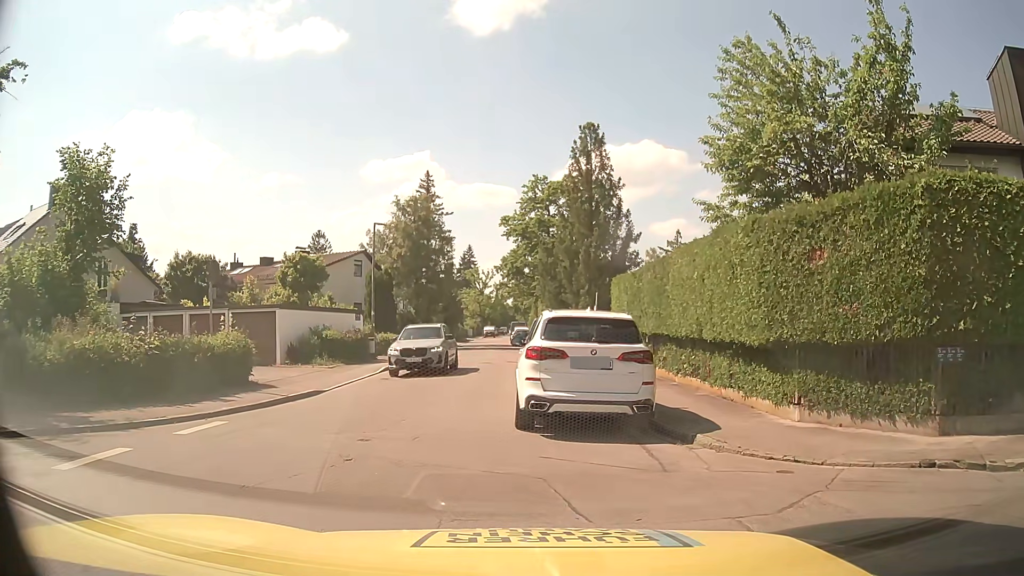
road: residential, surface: asphalt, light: Day
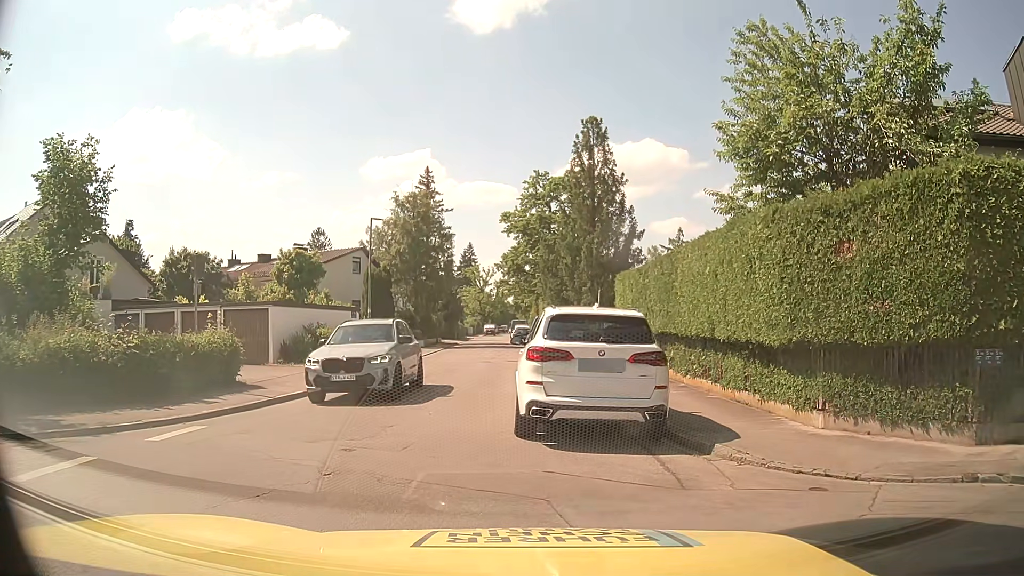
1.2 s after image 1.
(0.0, +0.9) m; 0°
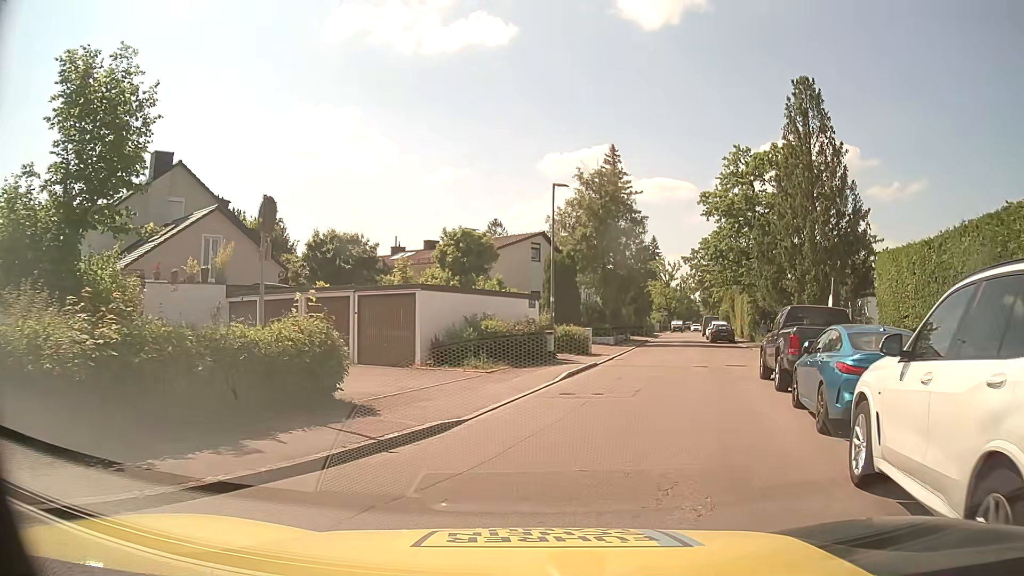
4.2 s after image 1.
(-1.1, +6.6) m; -17°
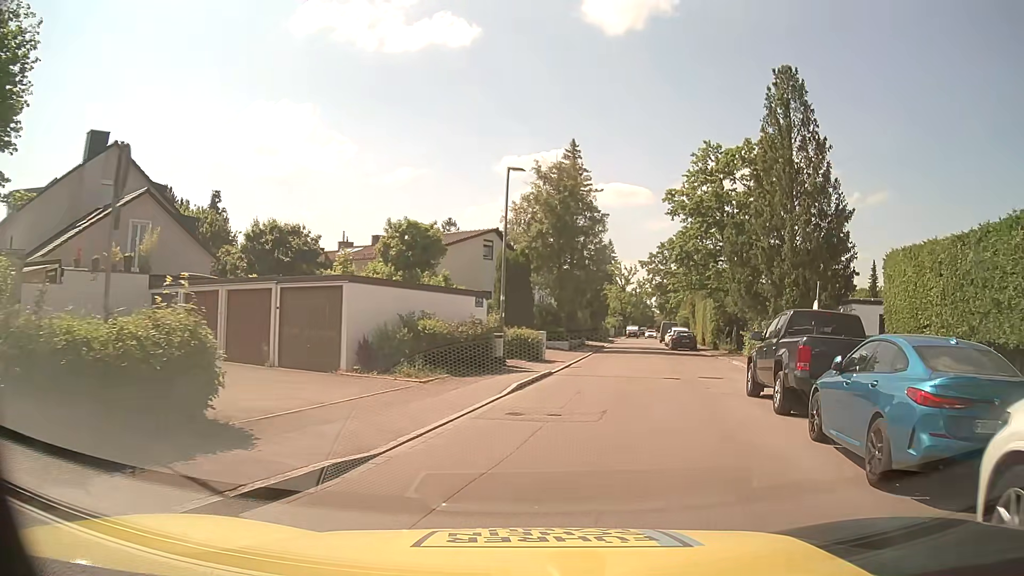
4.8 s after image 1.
(+0.1, +3.0) m; +5°
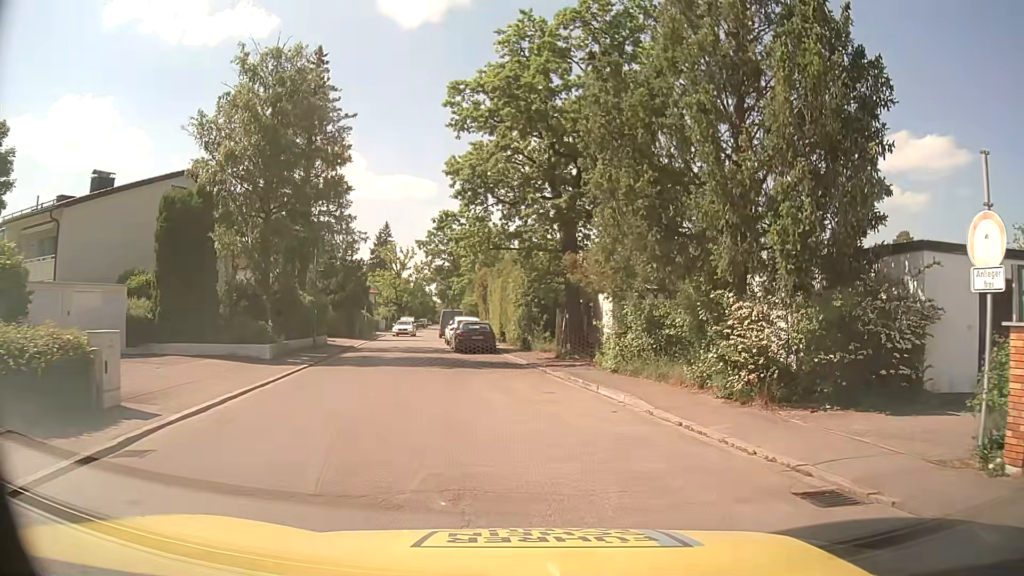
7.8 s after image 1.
(+3.3, +17.8) m; +20°
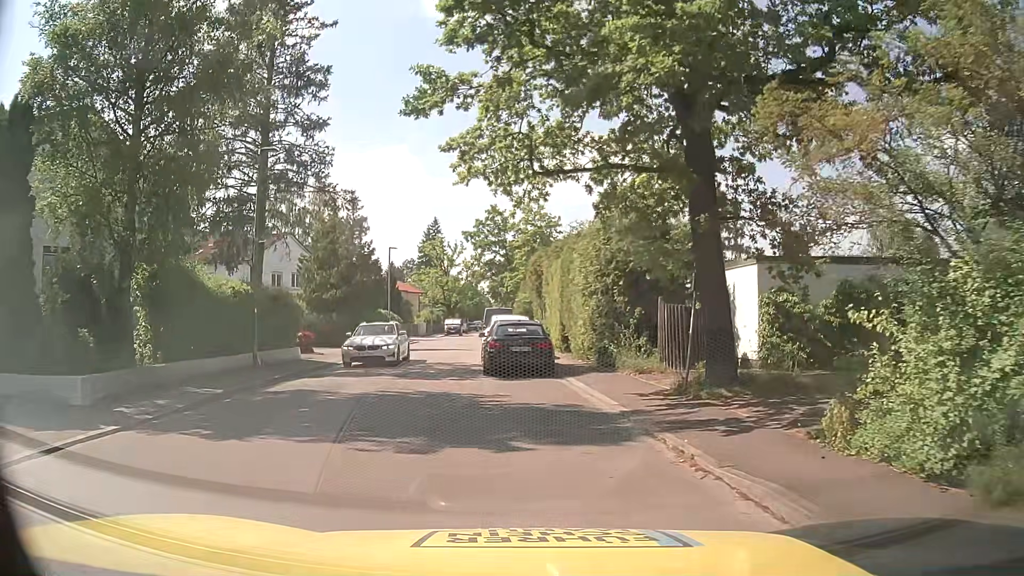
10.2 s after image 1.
(-0.7, +12.6) m; -7°
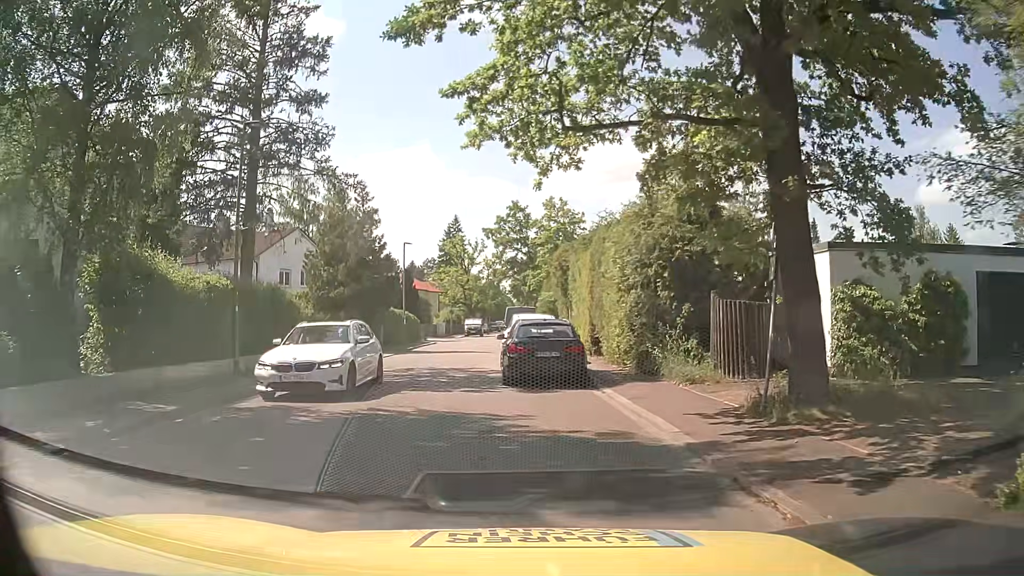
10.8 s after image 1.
(-0.1, +2.9) m; 0°
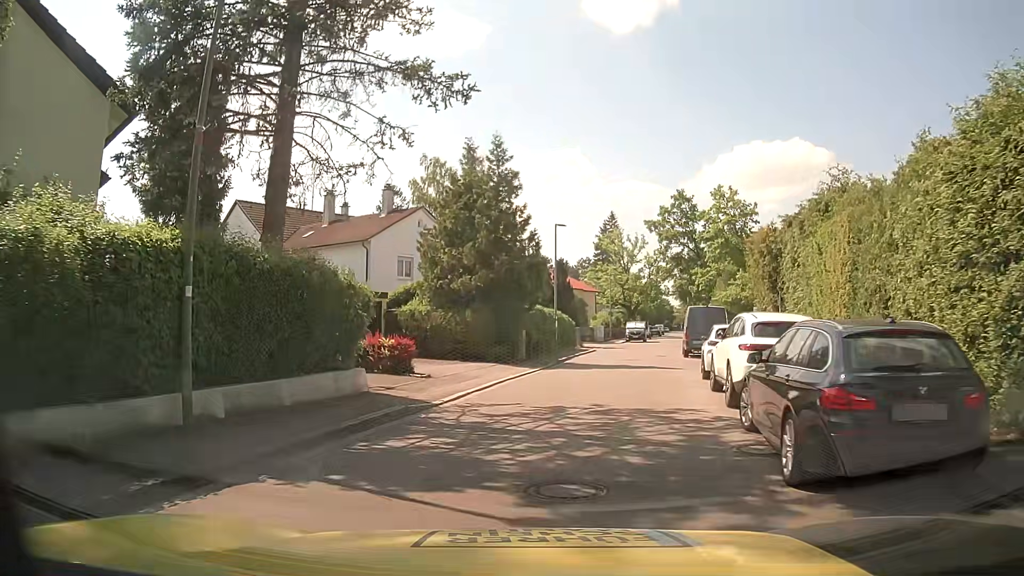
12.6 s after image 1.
(-1.4, +9.3) m; -16°
